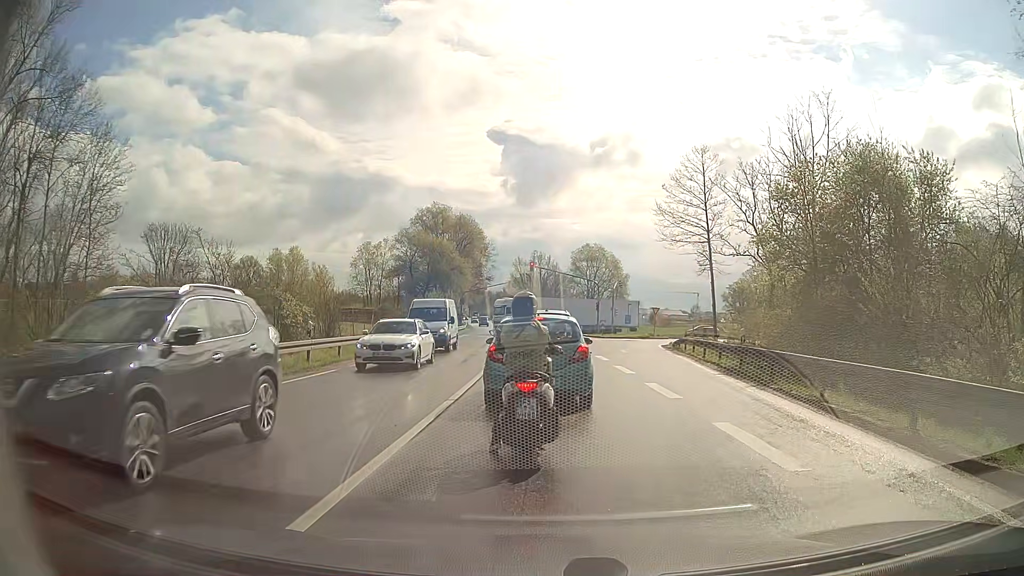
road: secondary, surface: asphalt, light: Day
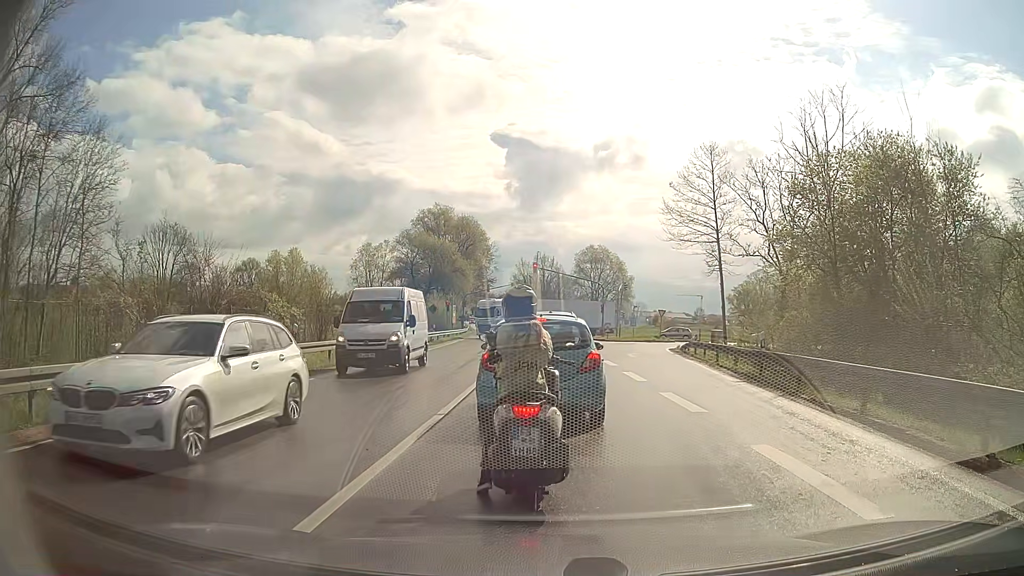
(0.0, +1.5) m; +1°
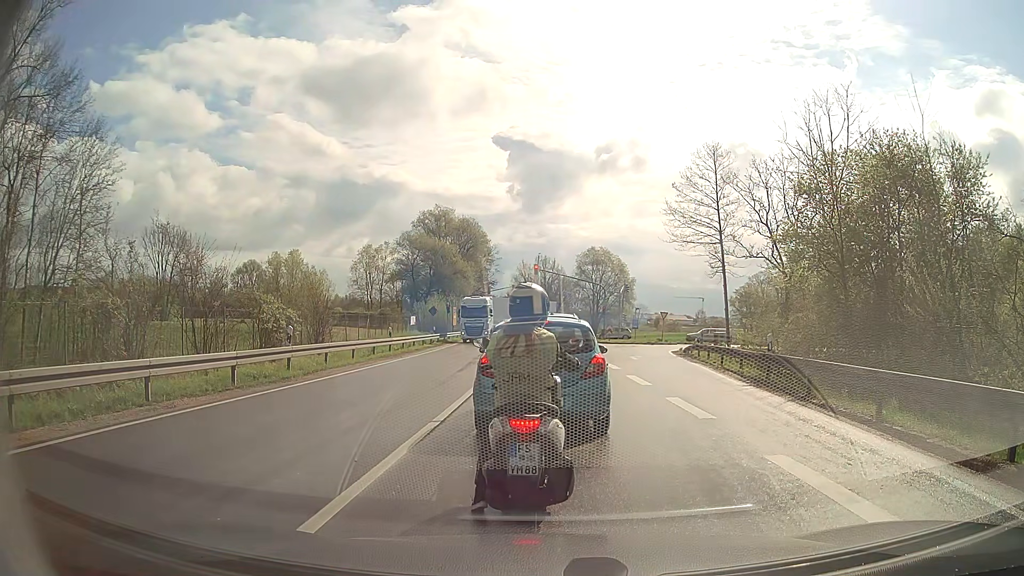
(0.0, +0.5) m; 0°
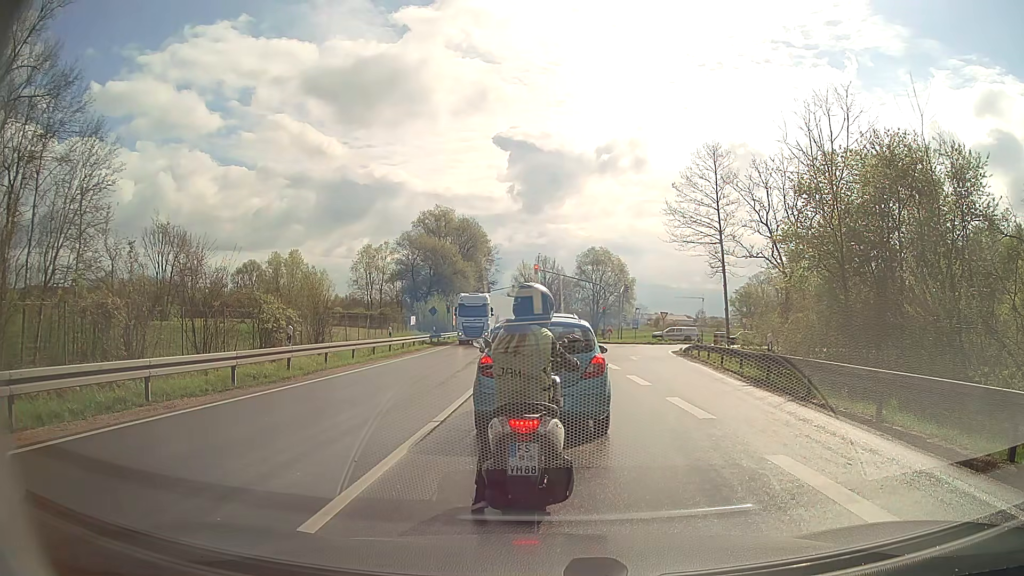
(0.0, 0.0) m; 0°
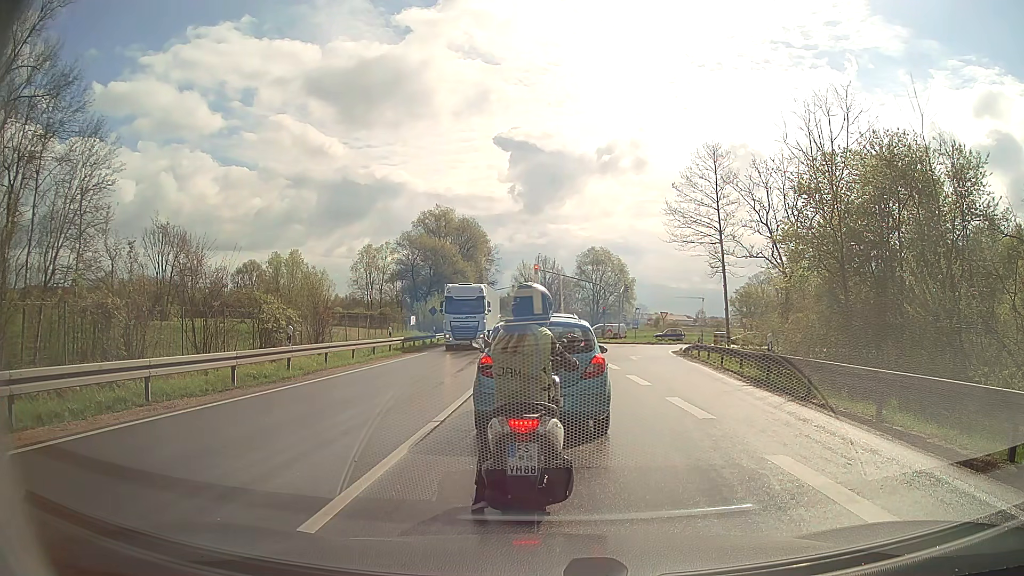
(0.0, 0.0) m; 0°
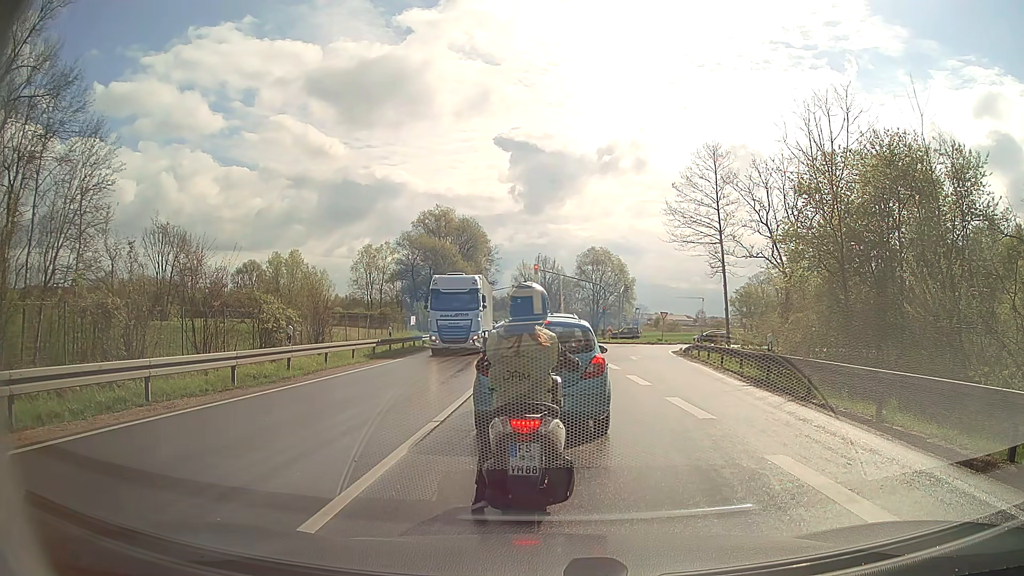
(0.0, 0.0) m; 0°
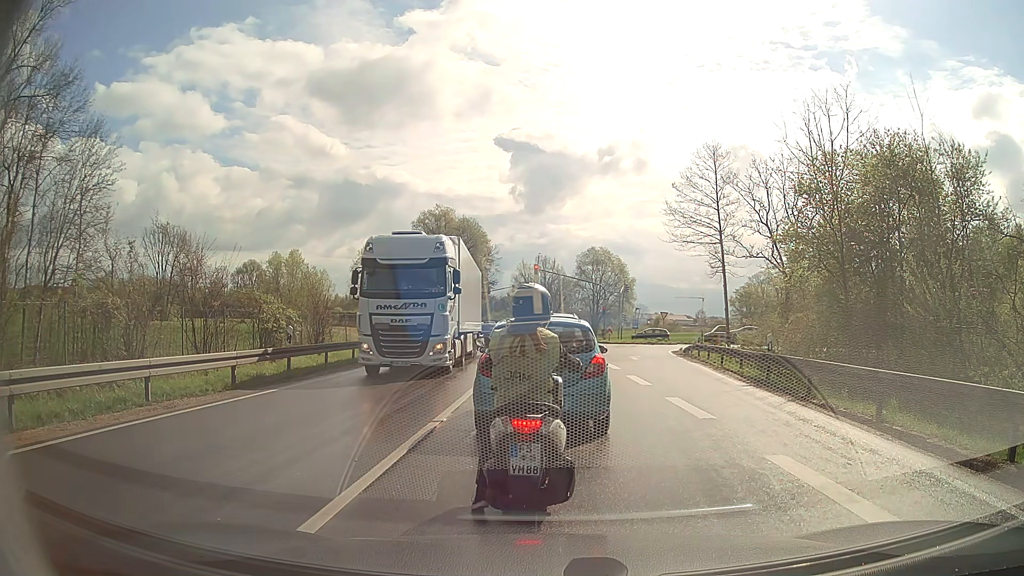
(0.0, 0.0) m; 0°
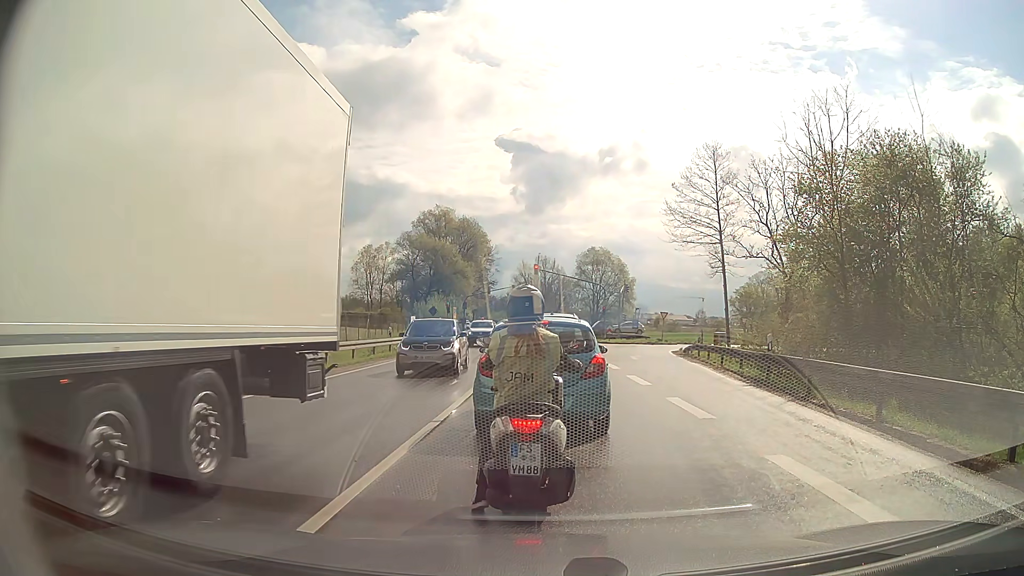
(0.0, 0.0) m; 0°
(0, +10) (-1, +20) (-1, +30) (-1, +40) (-2, +50) (-2, +60) (-2, +70) (-3, +80) (-3, +90) (-4, +100) m
